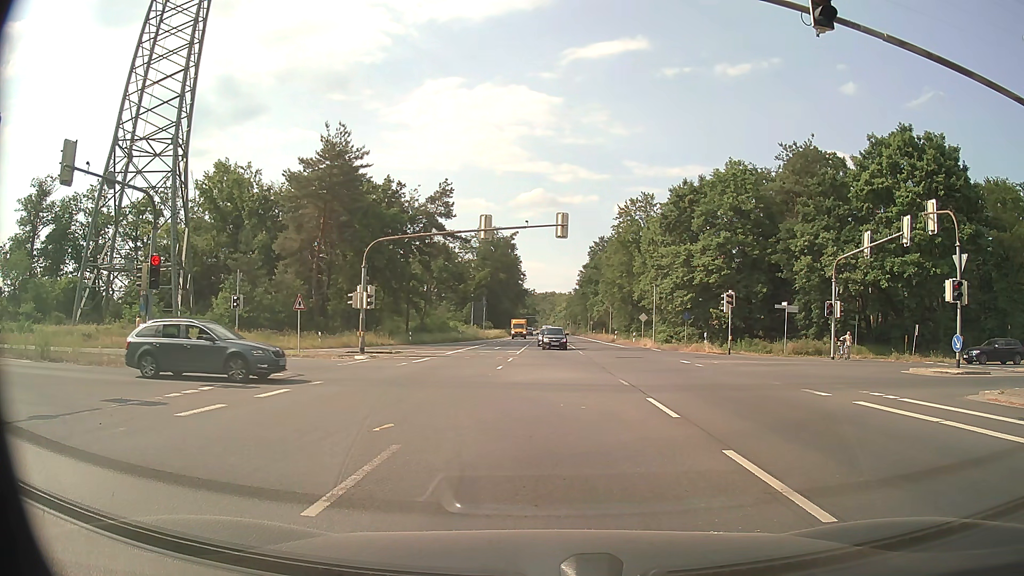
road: primary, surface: asphalt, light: Day
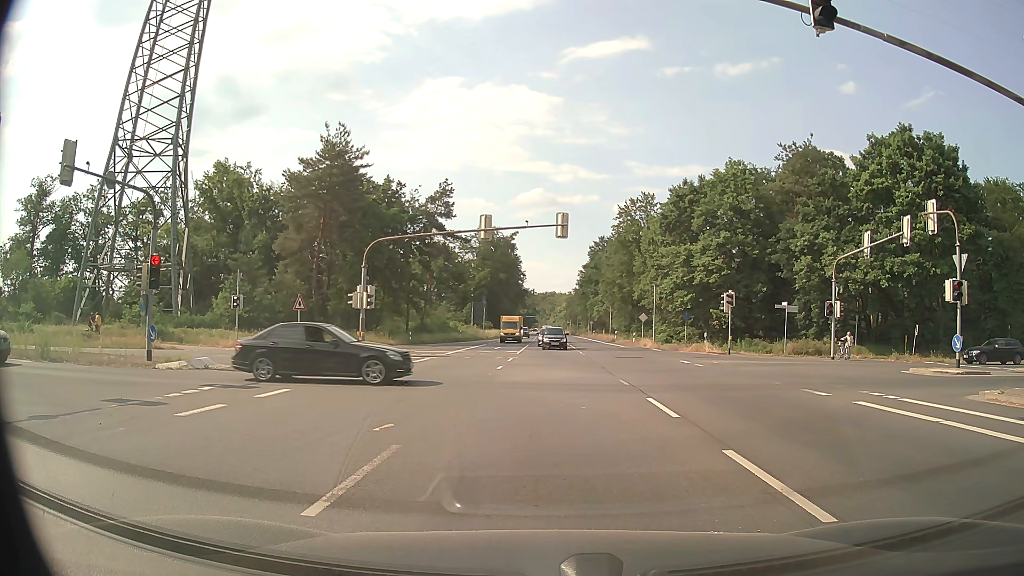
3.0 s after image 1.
(0.0, 0.0) m; 0°
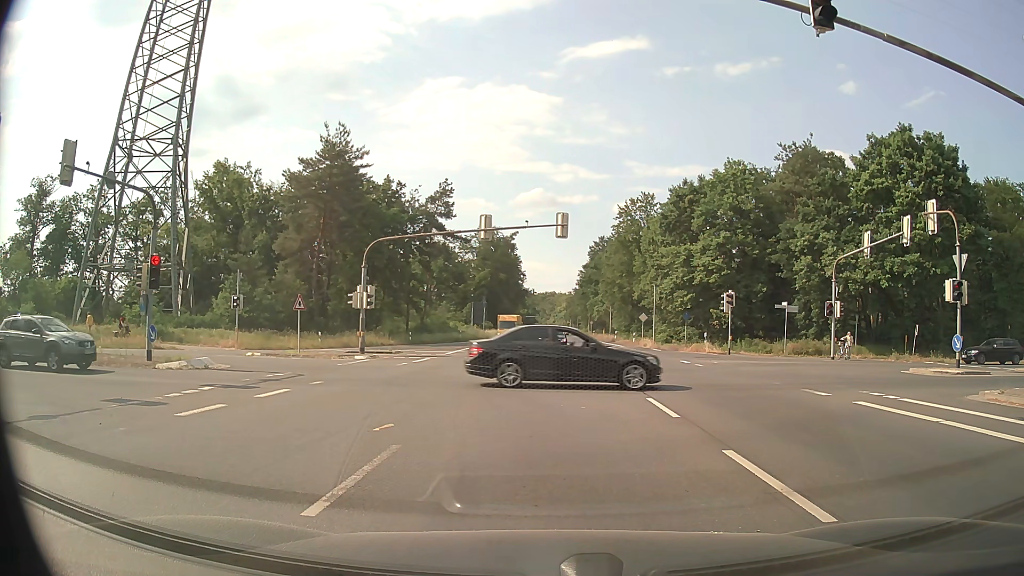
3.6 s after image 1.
(0.0, 0.0) m; 0°
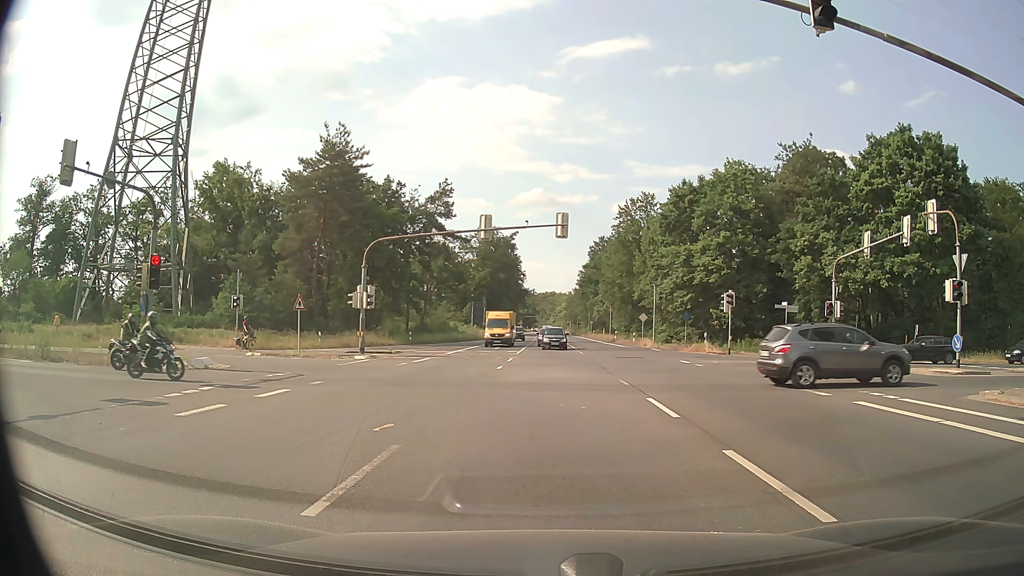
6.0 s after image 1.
(0.0, 0.0) m; 0°
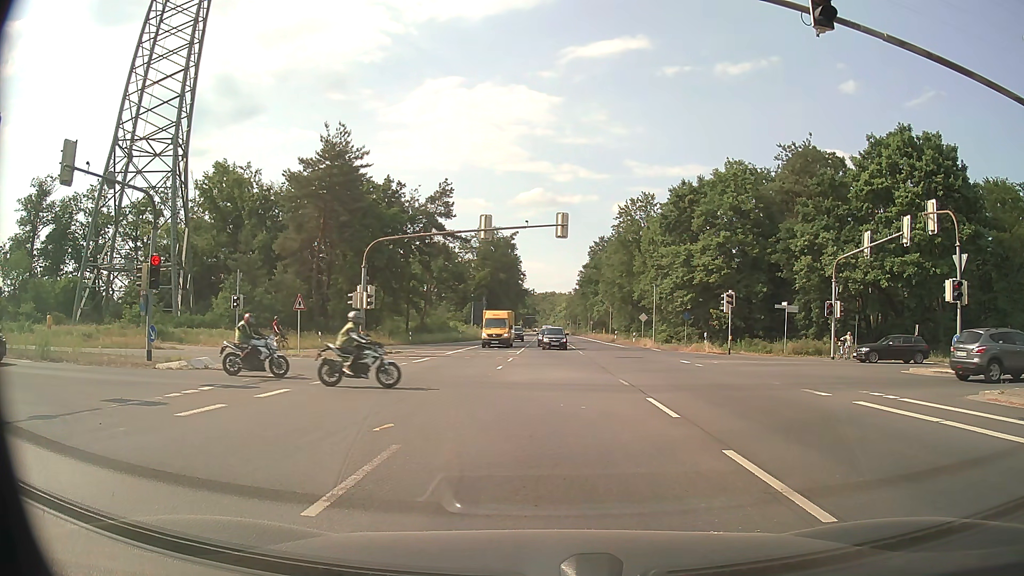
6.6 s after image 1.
(0.0, 0.0) m; 0°
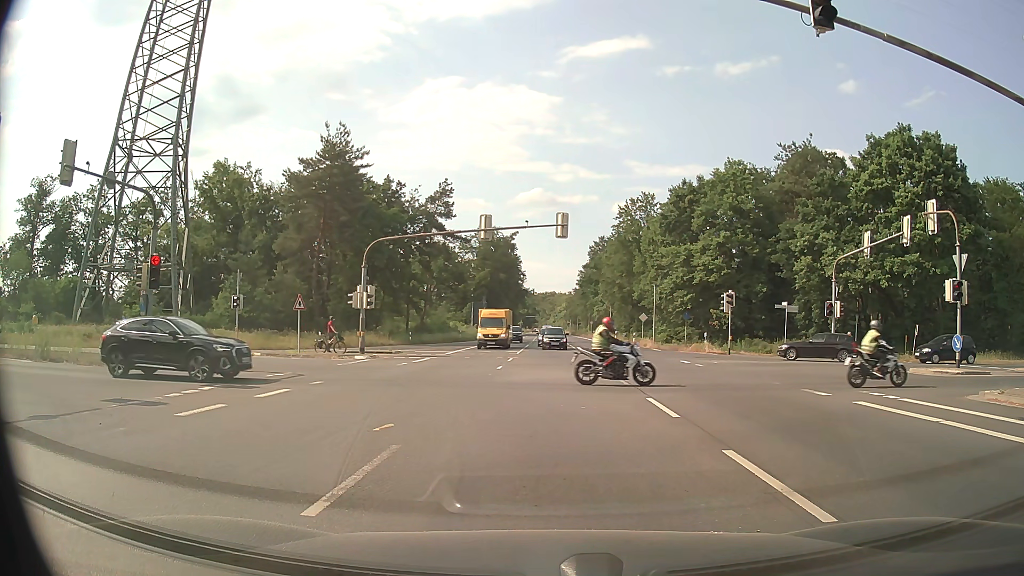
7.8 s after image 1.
(0.0, 0.0) m; 0°
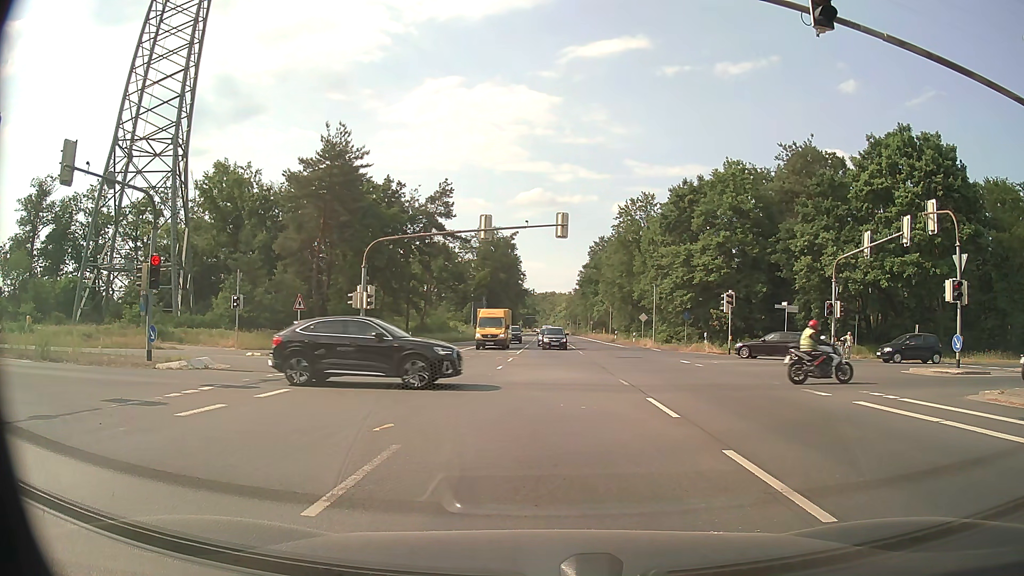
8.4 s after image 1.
(0.0, 0.0) m; 0°
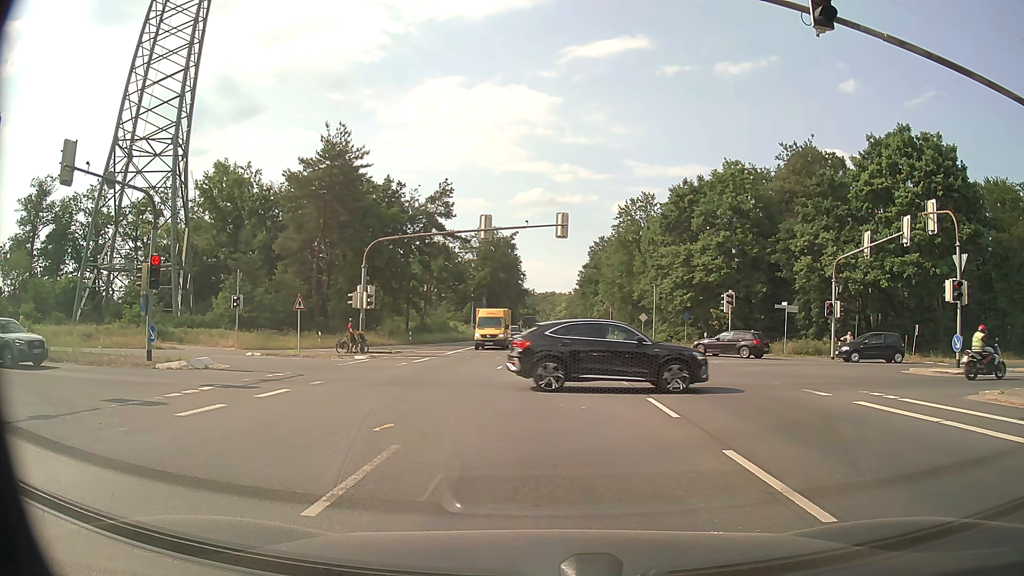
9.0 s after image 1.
(0.0, 0.0) m; 0°
